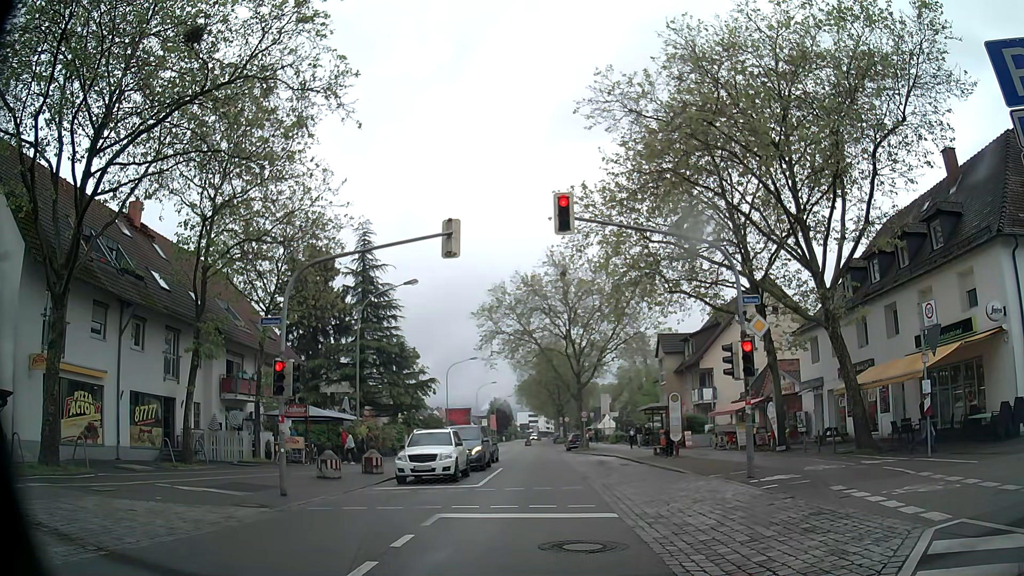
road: secondary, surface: asphalt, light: Day
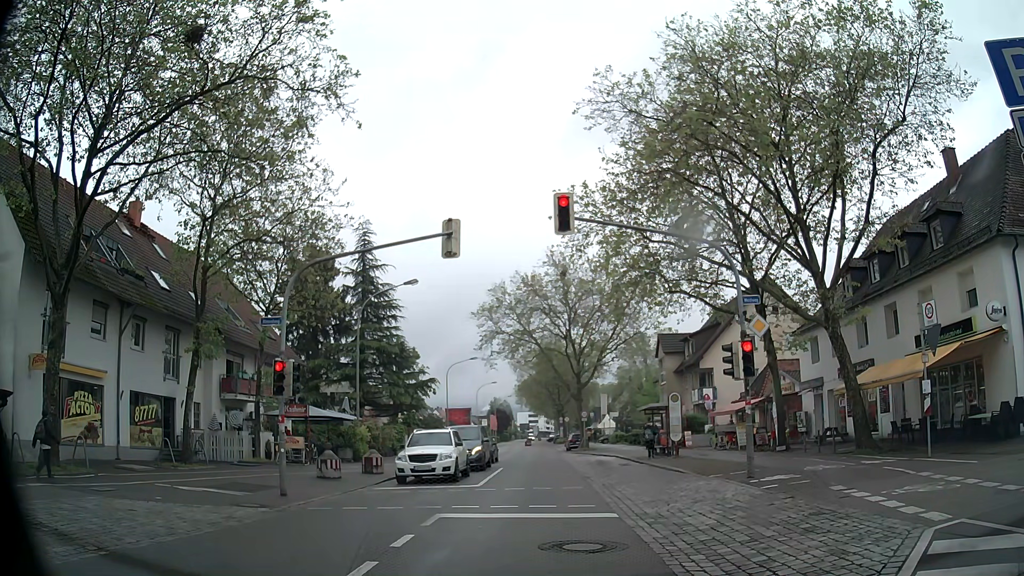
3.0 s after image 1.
(0.0, 0.0) m; 0°
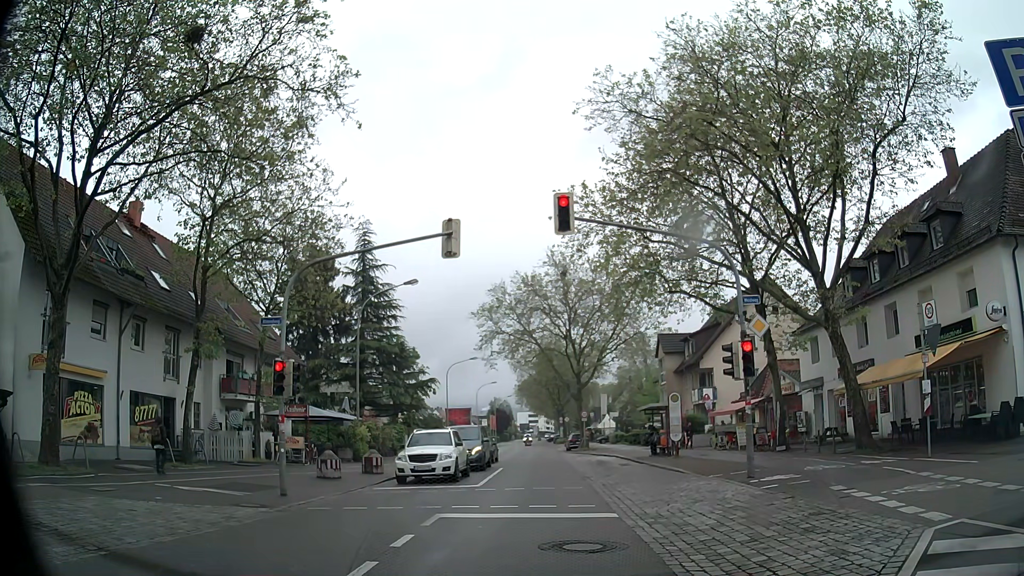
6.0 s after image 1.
(0.0, 0.0) m; 0°
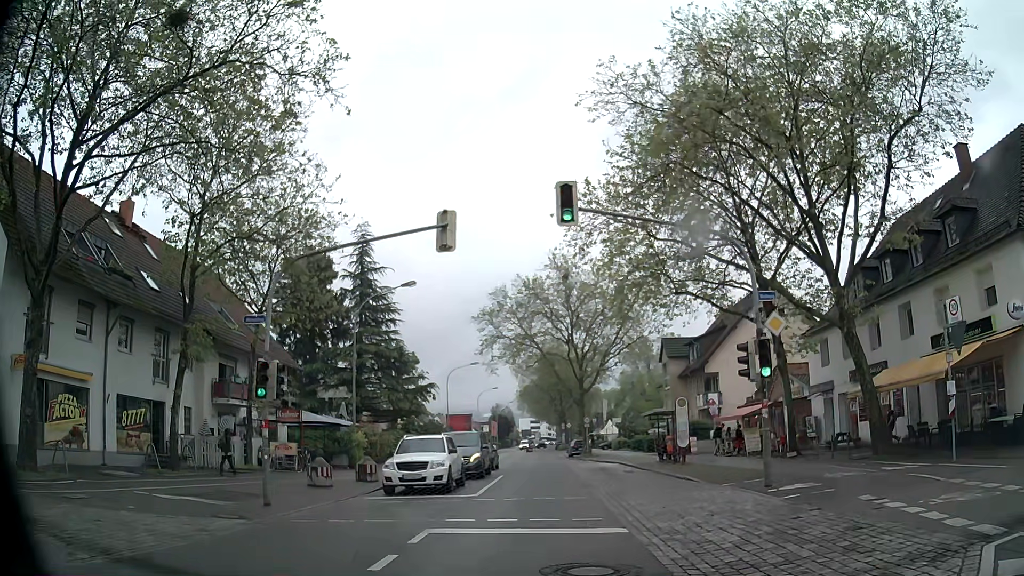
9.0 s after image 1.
(0.0, +1.3) m; +1°
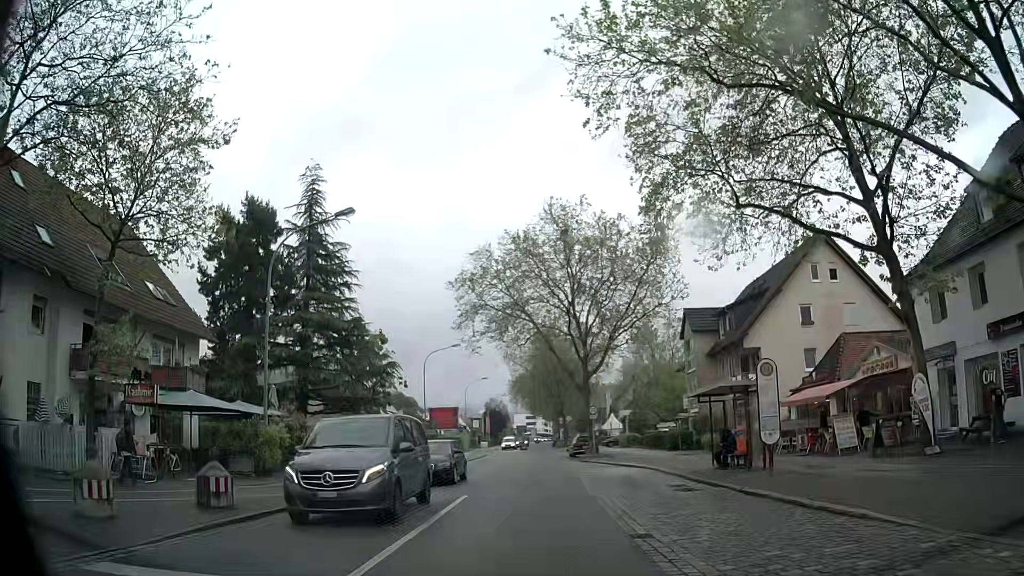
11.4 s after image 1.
(-0.1, +11.8) m; 0°
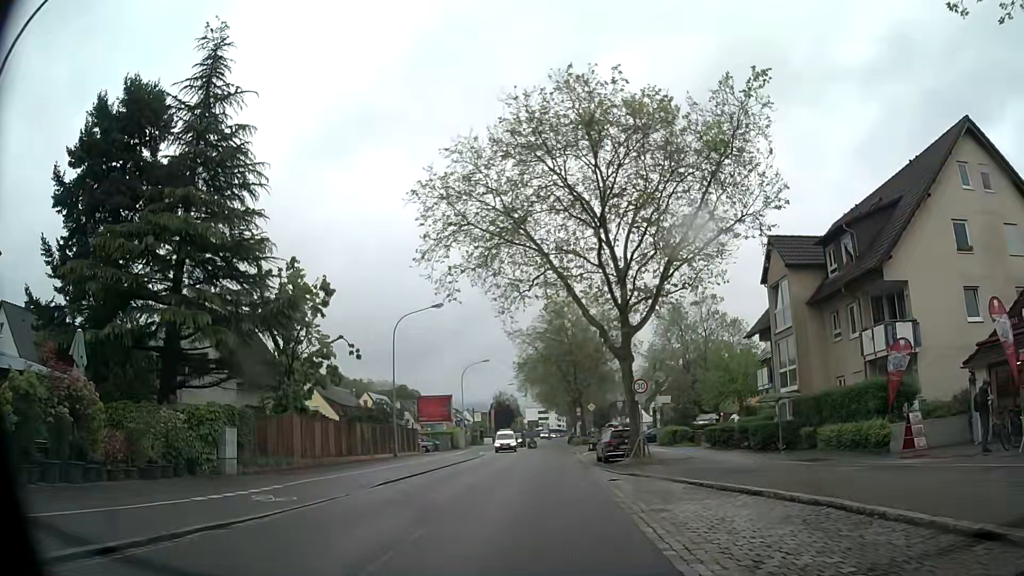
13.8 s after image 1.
(-0.2, +16.7) m; -2°
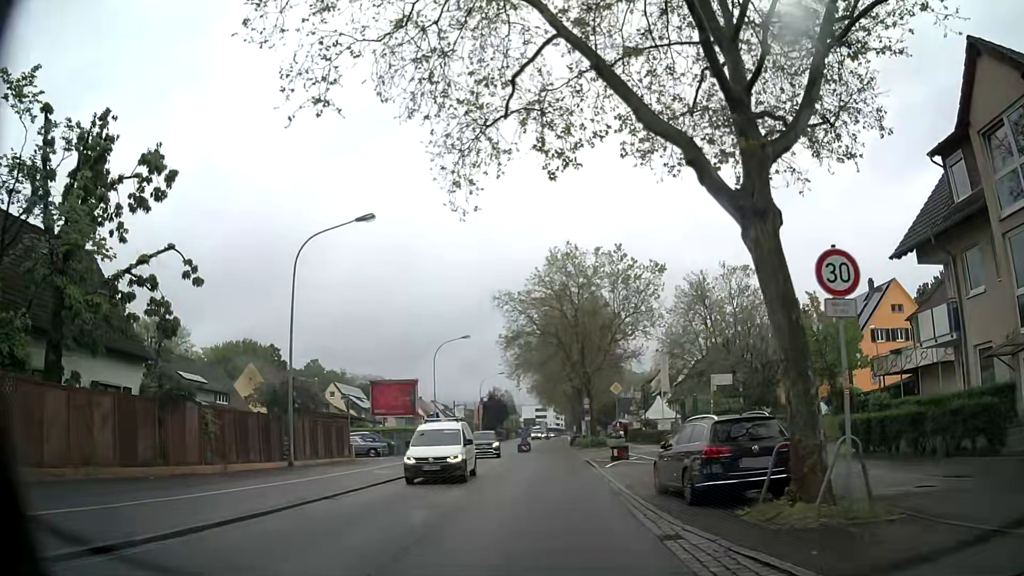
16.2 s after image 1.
(+0.1, +17.8) m; +1°
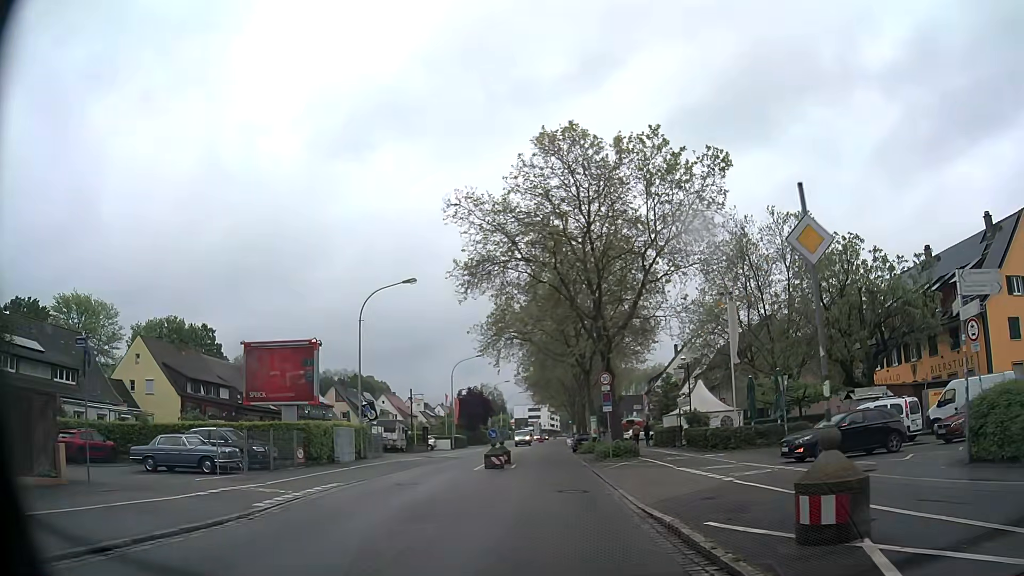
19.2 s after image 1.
(0.0, +22.3) m; 0°
